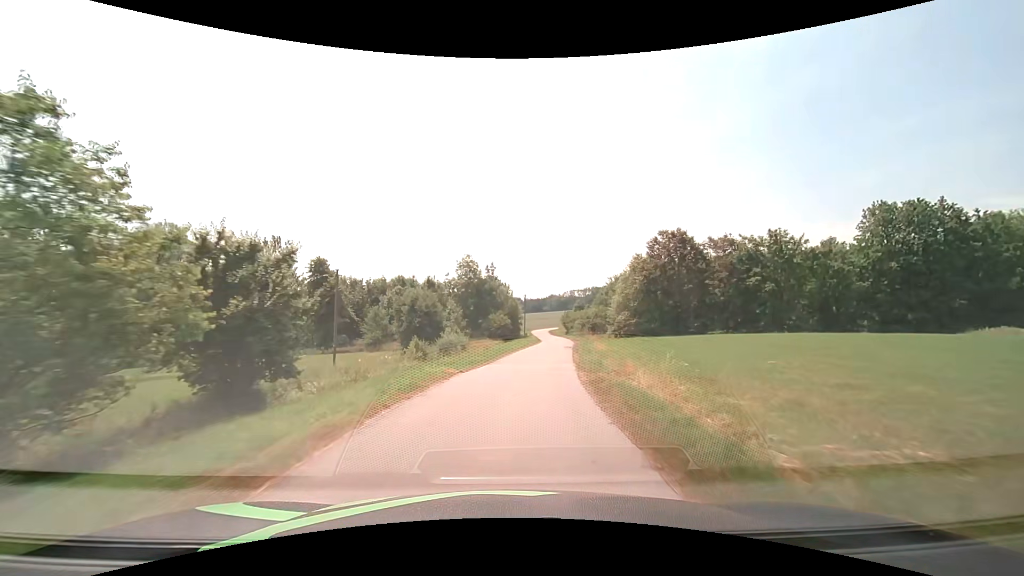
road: unclassified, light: Day
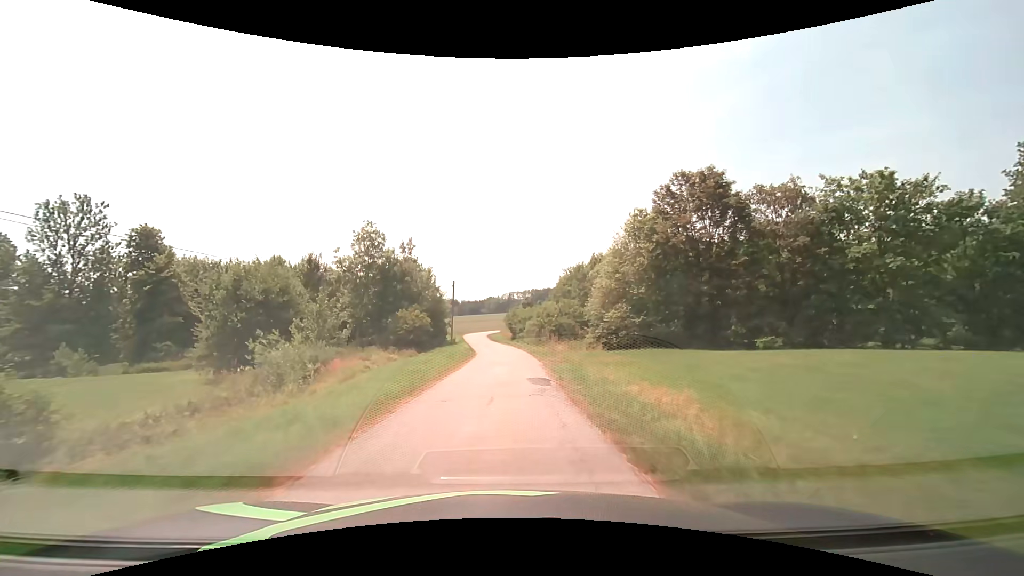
(+1.7, +24.5) m; +7°
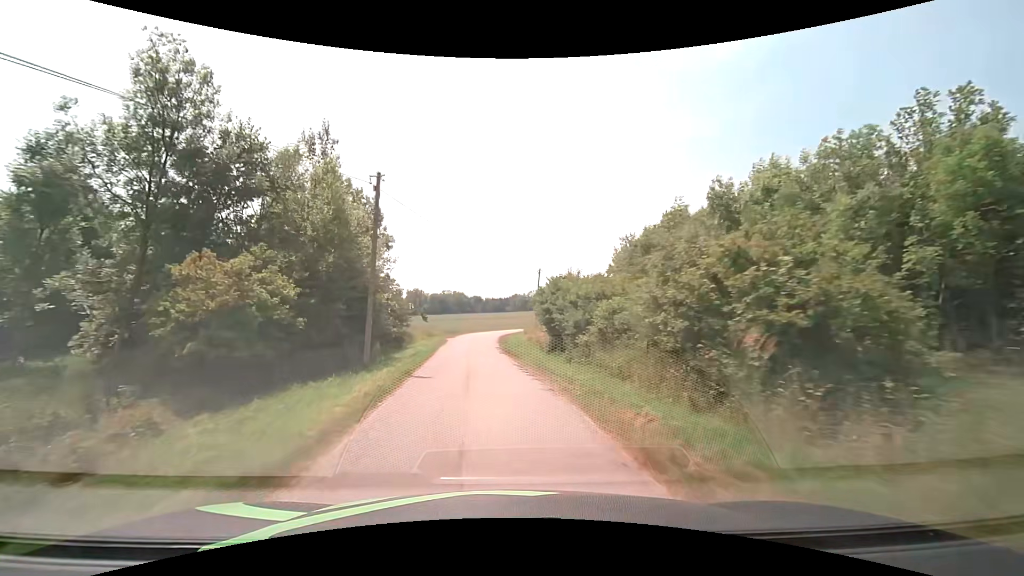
(-0.3, +34.2) m; -3°
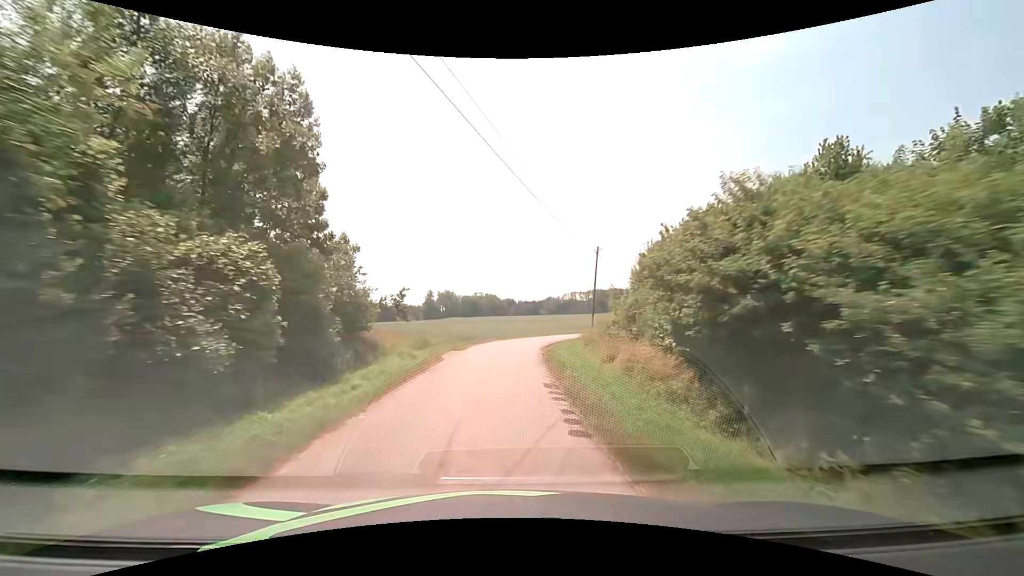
(-0.5, +16.4) m; -3°
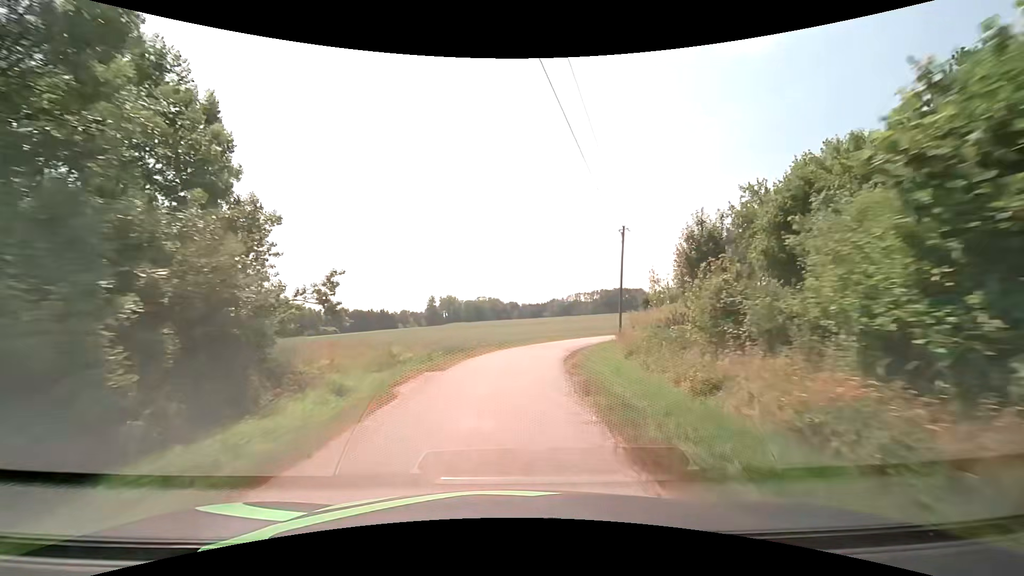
(0.0, +7.6) m; 0°
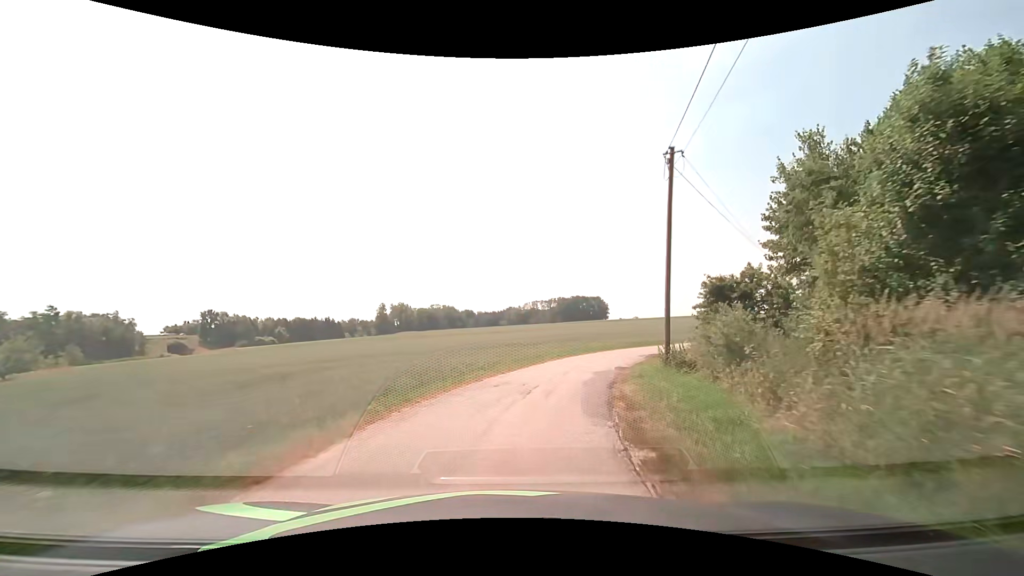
(+0.3, +14.2) m; +4°
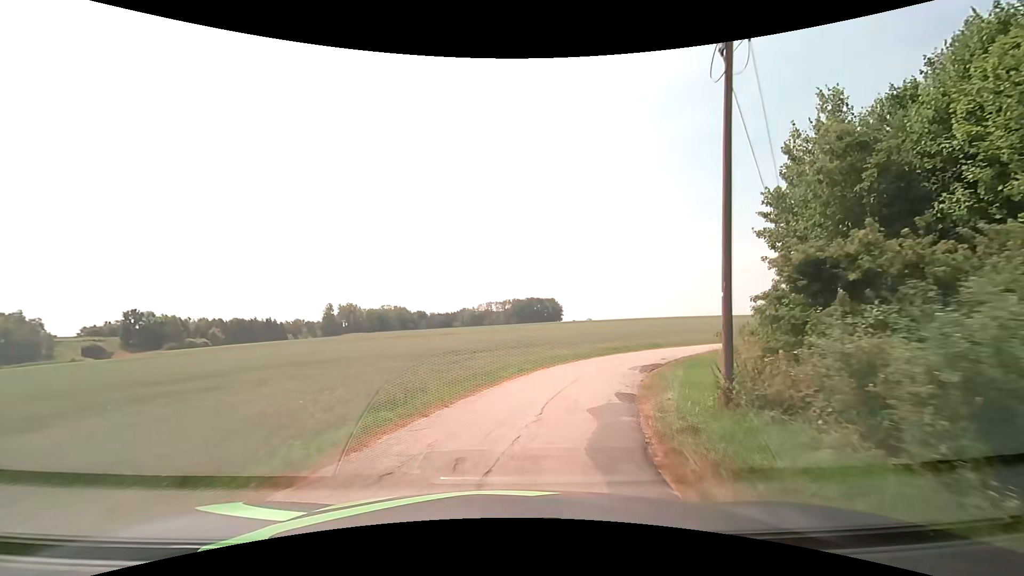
(+0.3, +6.7) m; +5°
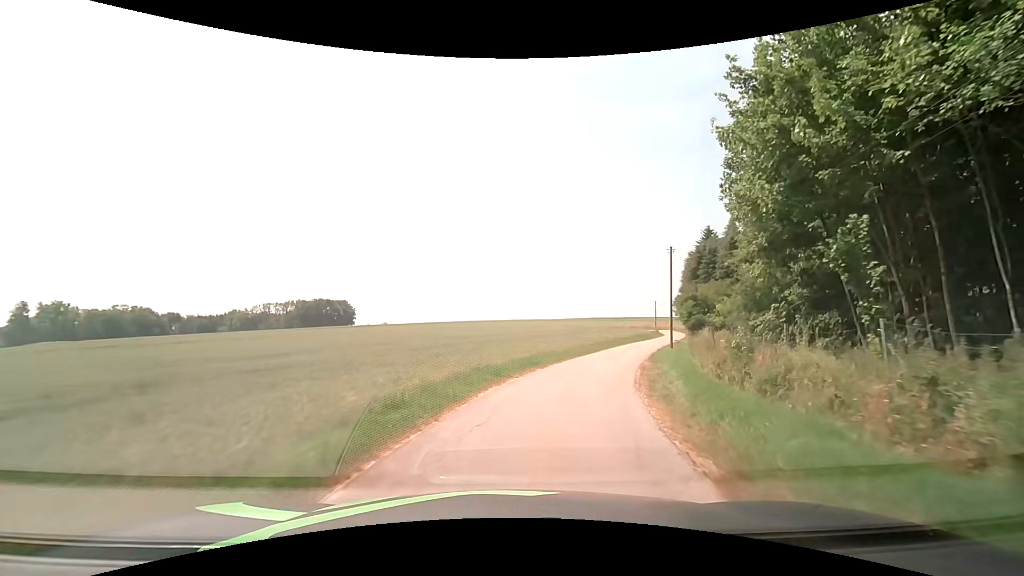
(+3.8, +19.8) m; +23°
(+1, +10) (+3, +20) (+6, +29) (+10, +39) (+14, +48) (+17, +57) (+21, +66) (+25, +76) (+28, +85) (+31, +95) m
